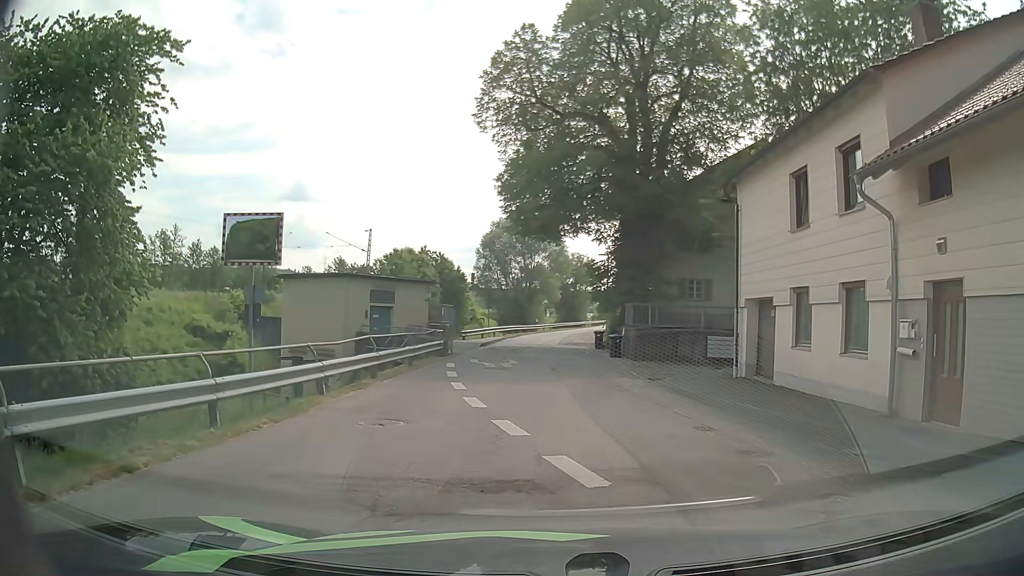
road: residential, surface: asphalt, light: Day
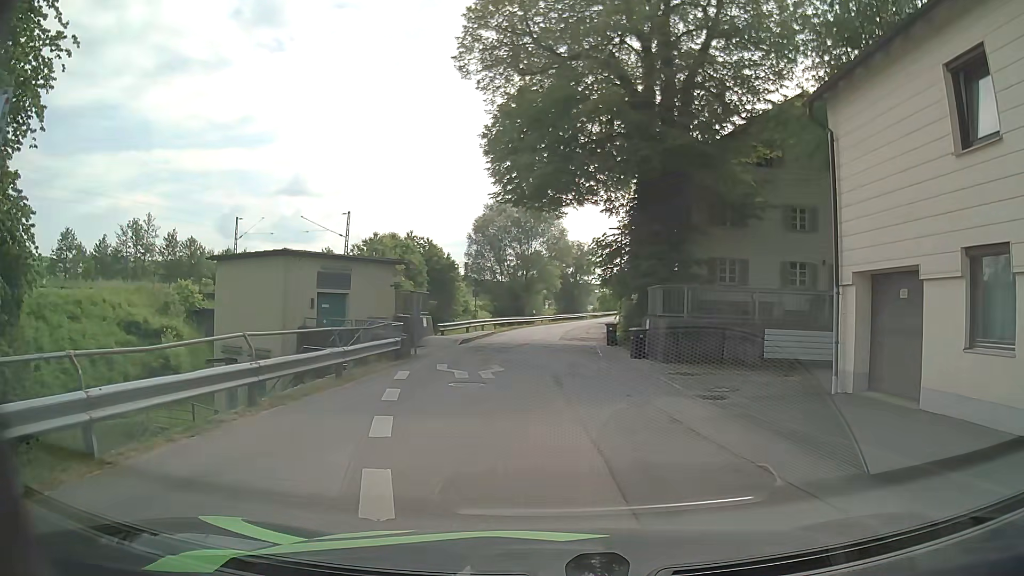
(-0.2, +7.4) m; -1°
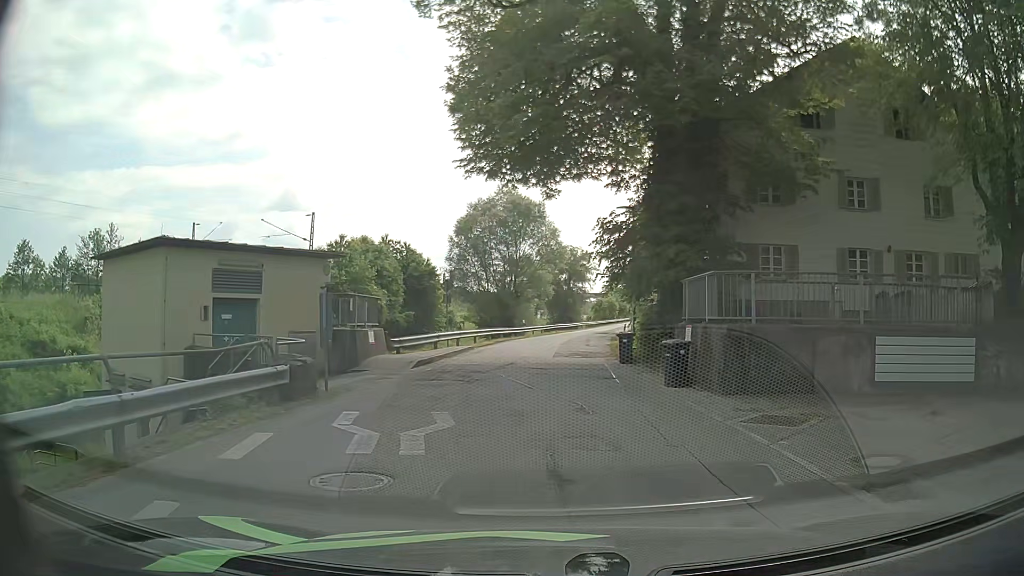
(0.0, +7.5) m; +1°
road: unclassified
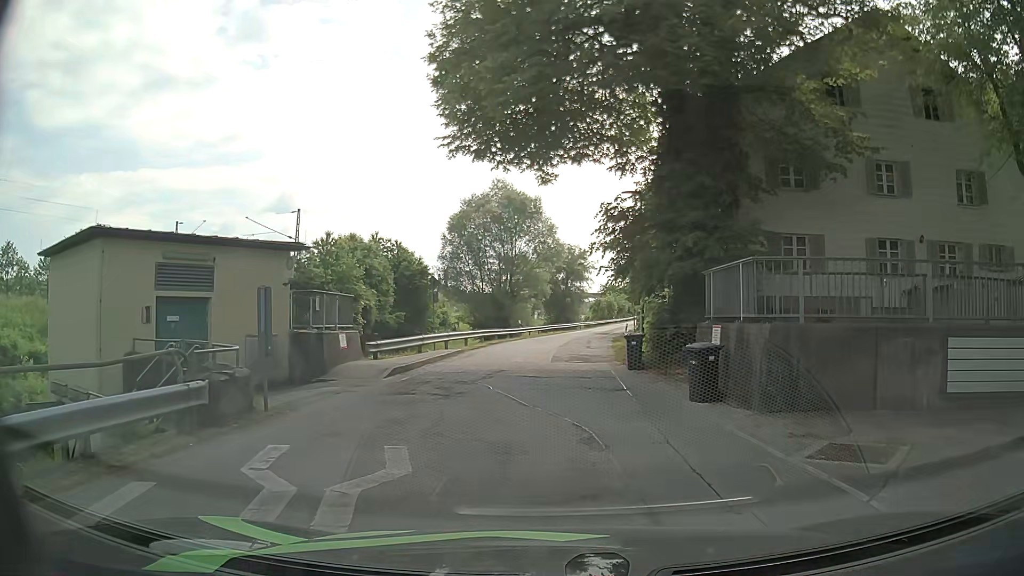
(0.0, +2.7) m; +1°
(0, +10) (0, +20) (0, +30) (+1, +40) (+3, +50) (+4, +60) (+6, +70) (+8, +79) (+9, +89) (+11, +99) m
